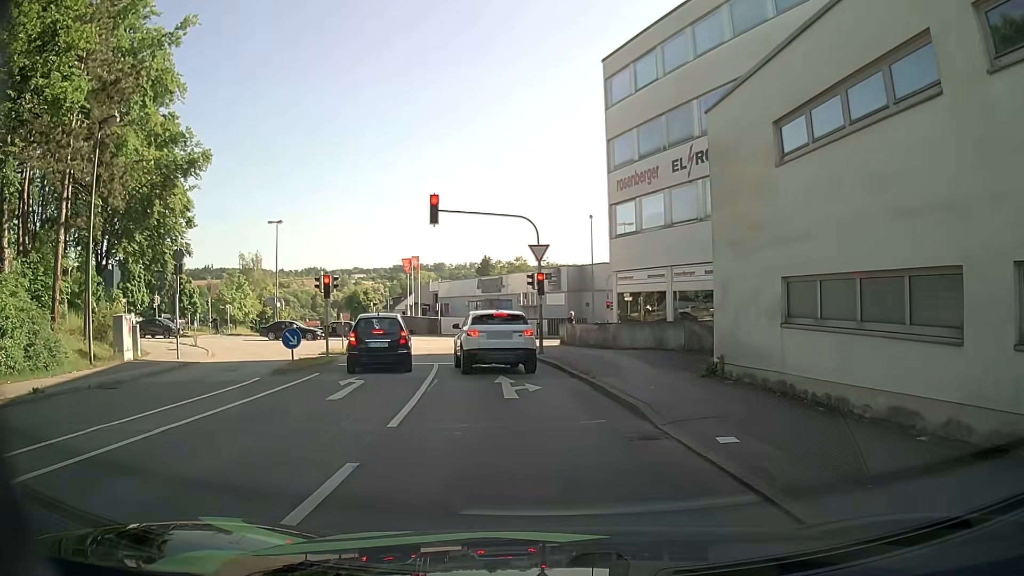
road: residential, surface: asphalt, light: Day
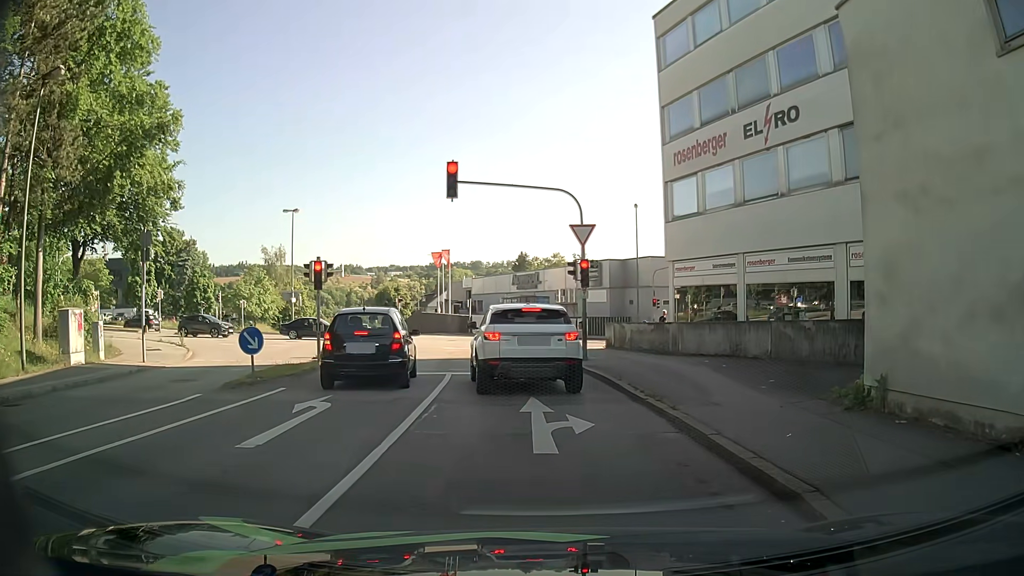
(0.0, +4.9) m; -4°
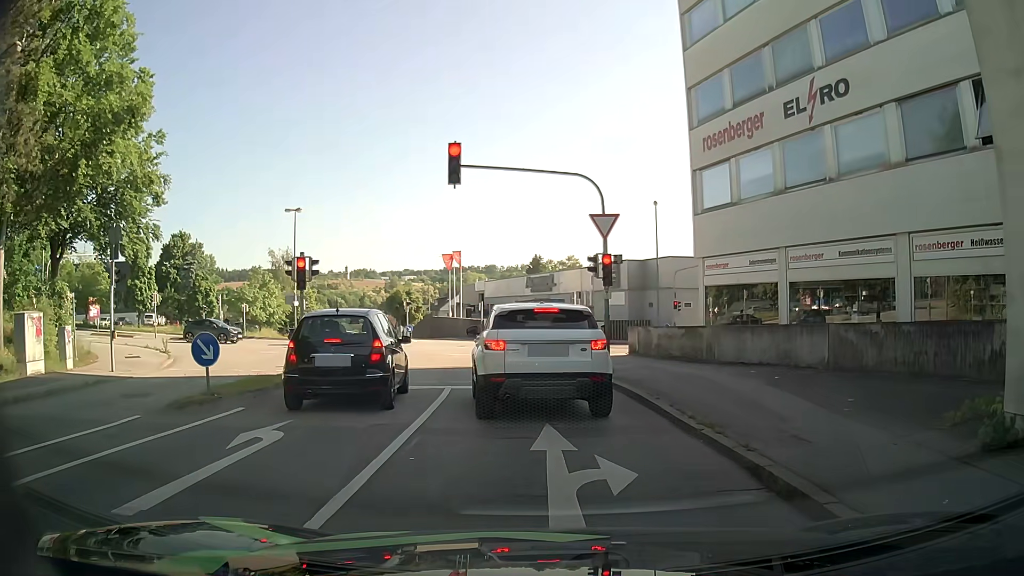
(+0.1, +2.7) m; +1°
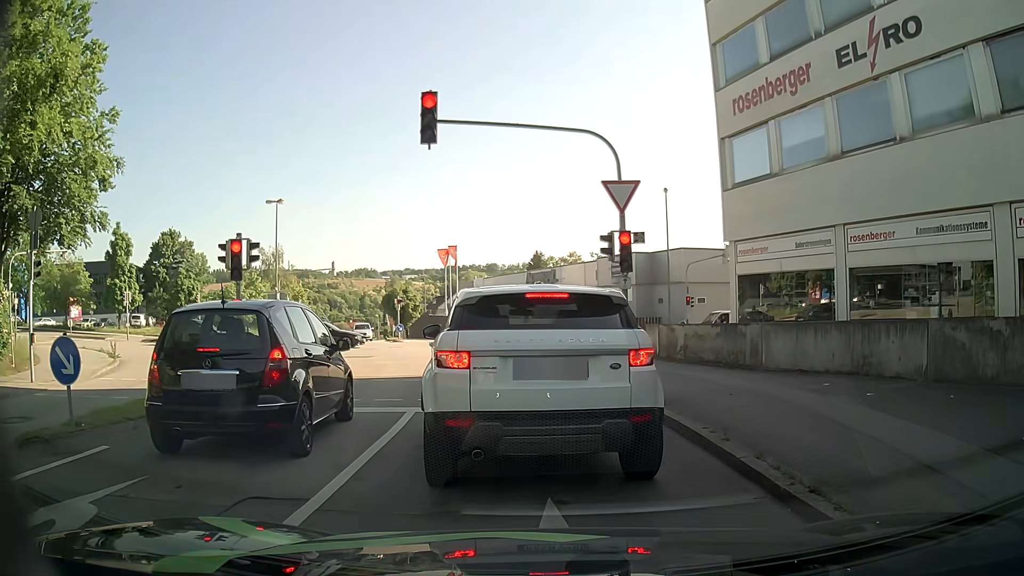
(0.0, +3.9) m; -1°
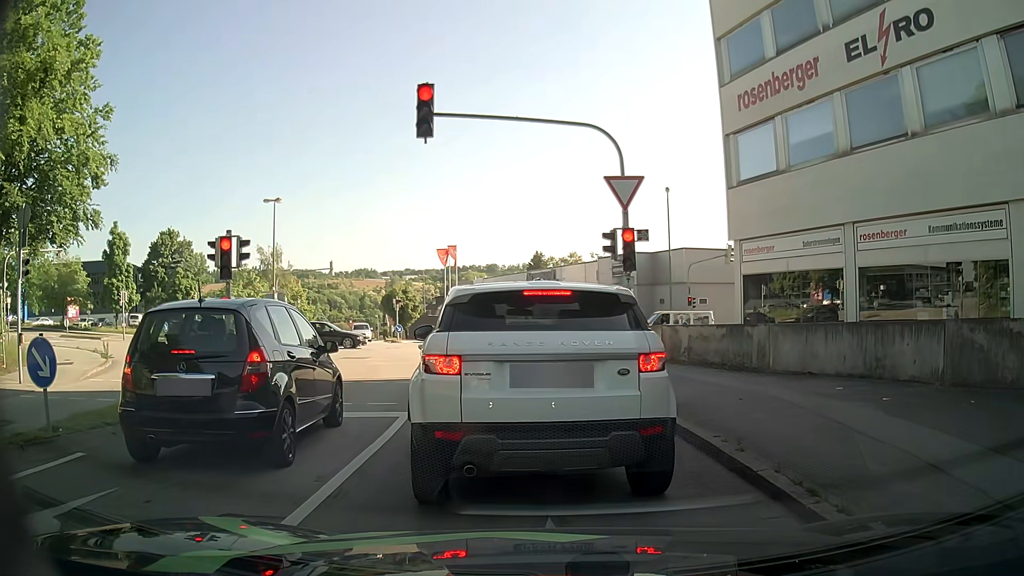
(0.0, +0.4) m; 0°
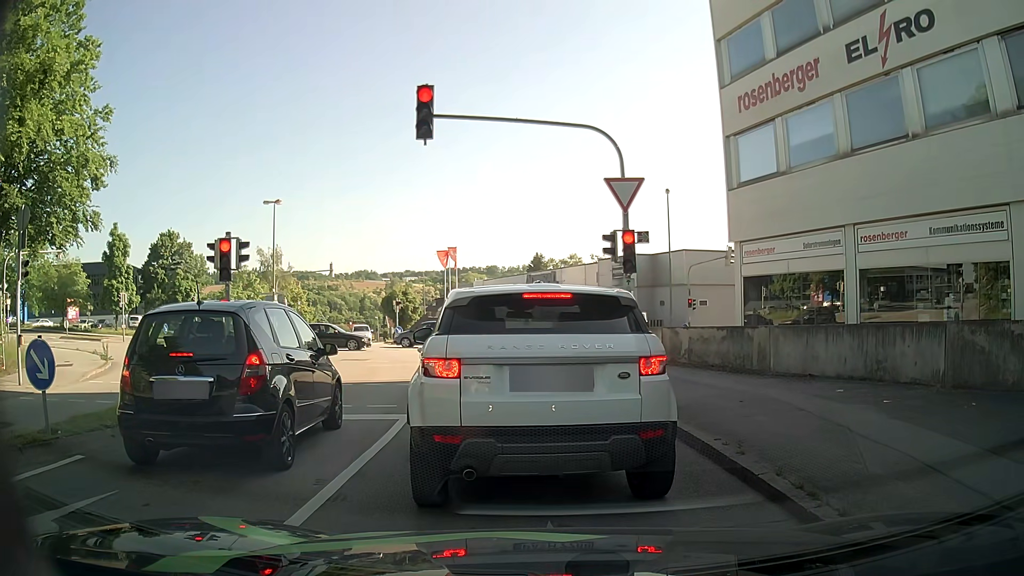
(0.0, +0.1) m; 0°
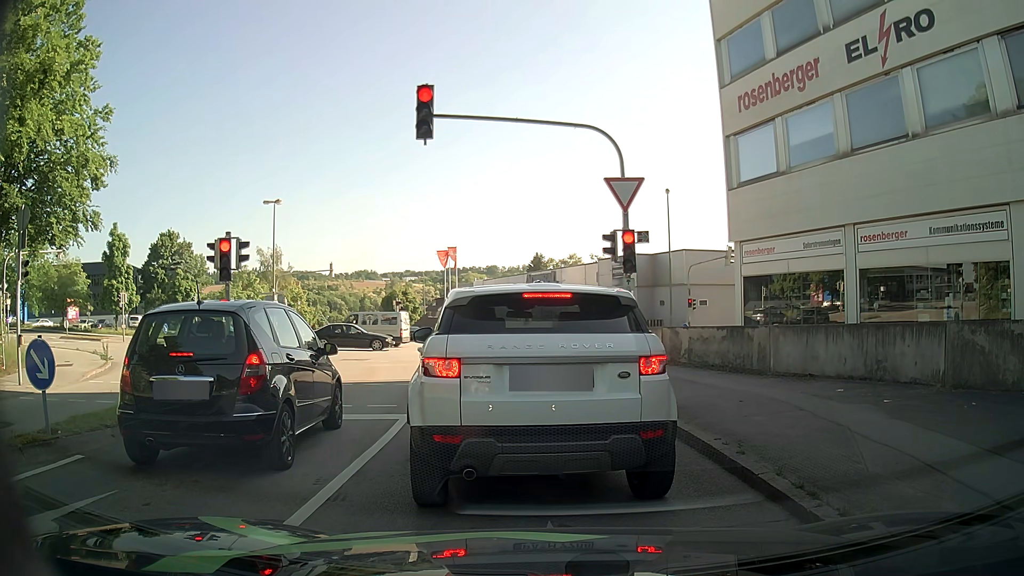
(0.0, +0.1) m; 0°
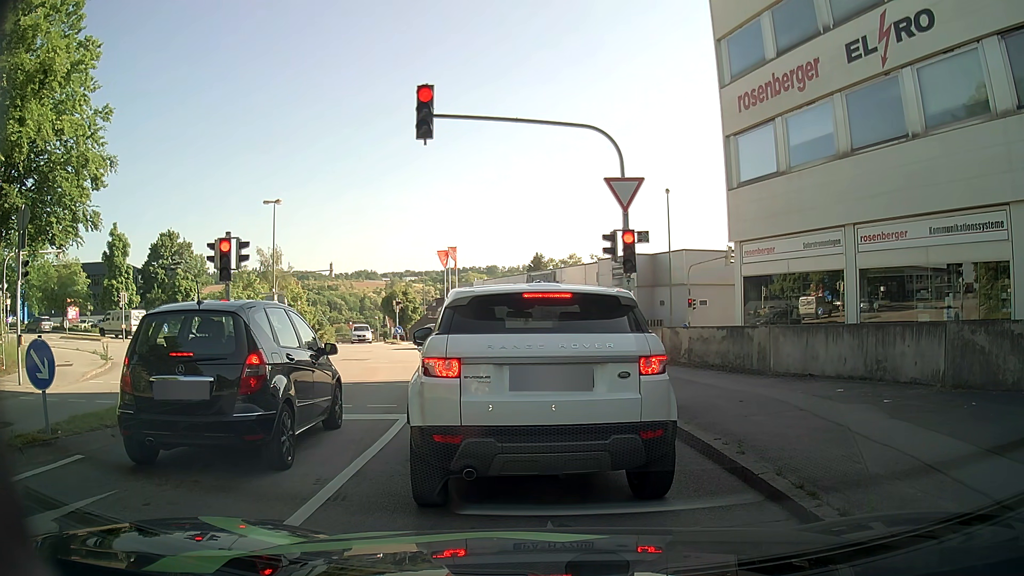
(0.0, 0.0) m; 0°
